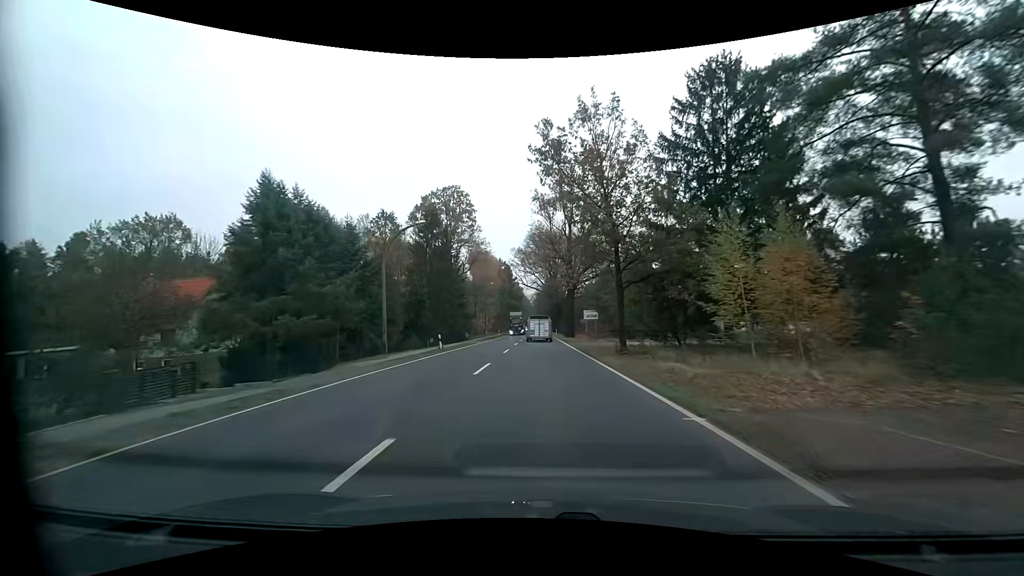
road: primary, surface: asphalt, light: Day
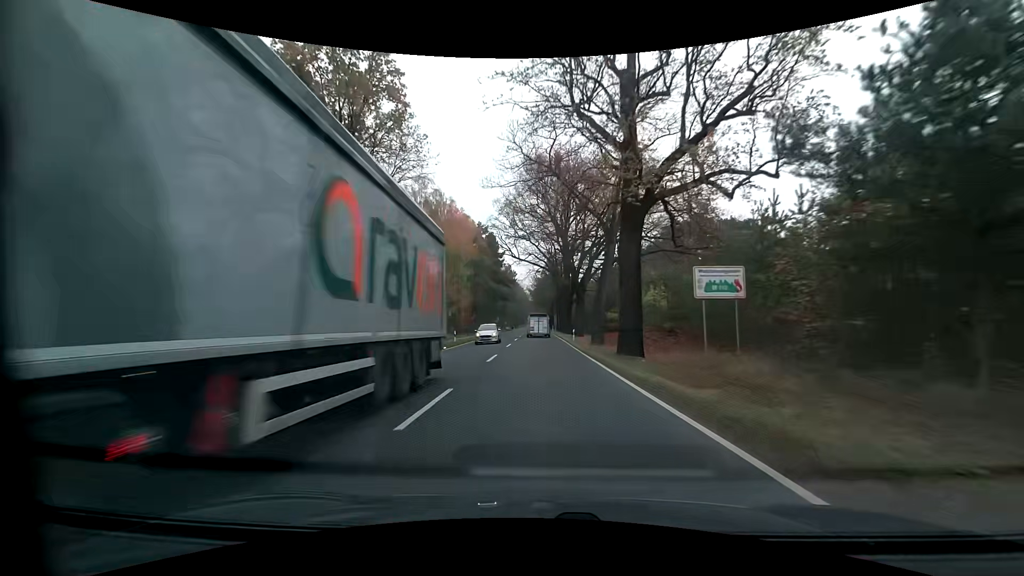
(+0.1, +43.3) m; 0°
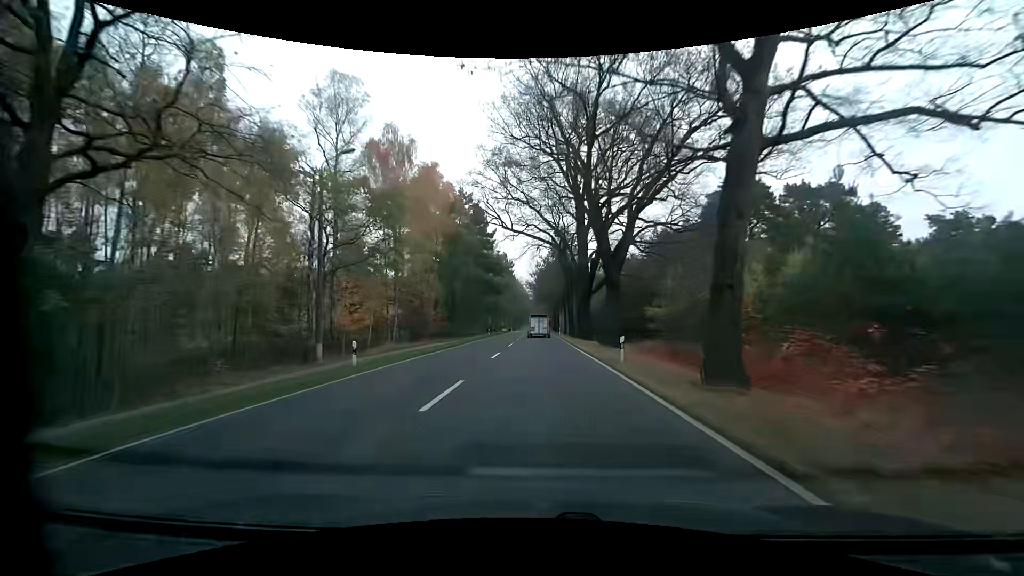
(-0.1, +22.7) m; 0°
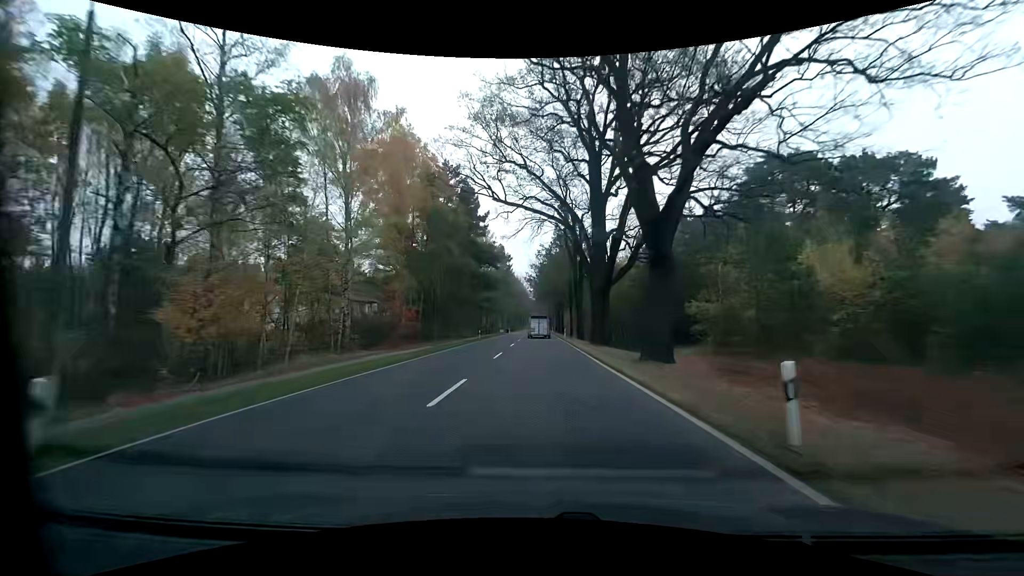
(0.0, +11.6) m; 0°
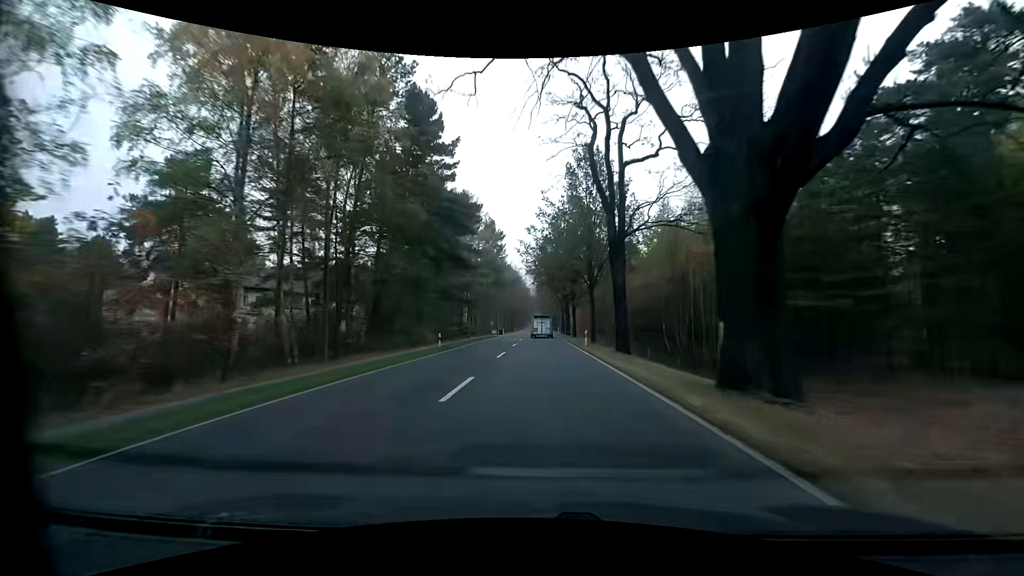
(-0.1, +23.5) m; 0°
